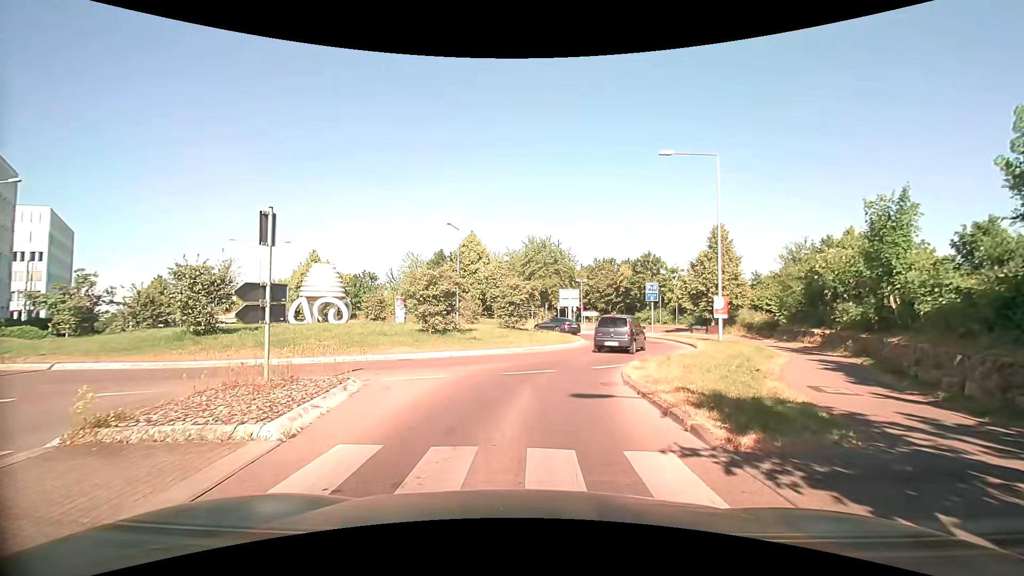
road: tertiary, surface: asphalt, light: Day
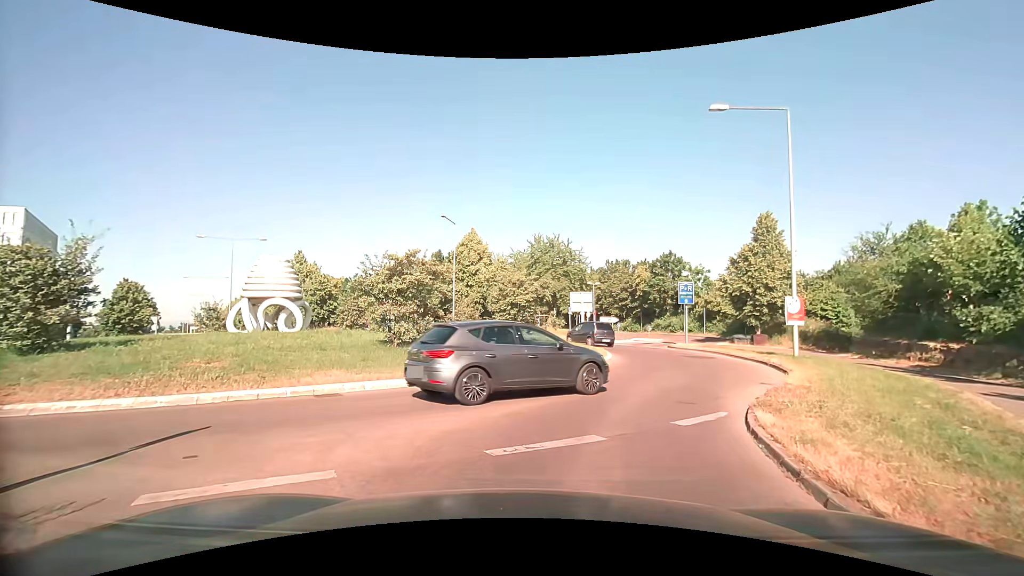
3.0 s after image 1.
(-0.1, +7.4) m; -2°
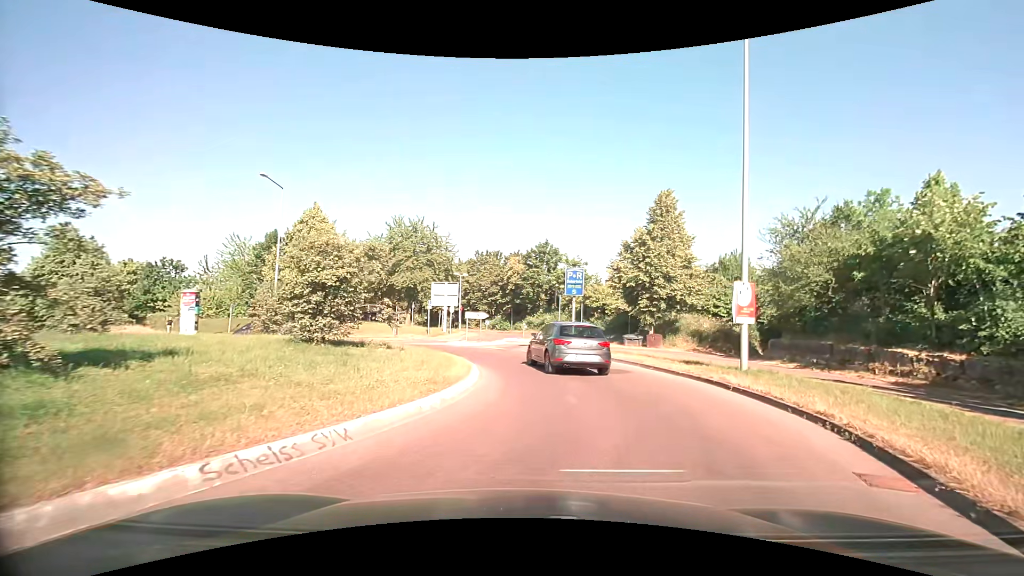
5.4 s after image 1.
(+1.1, +9.3) m; +16°
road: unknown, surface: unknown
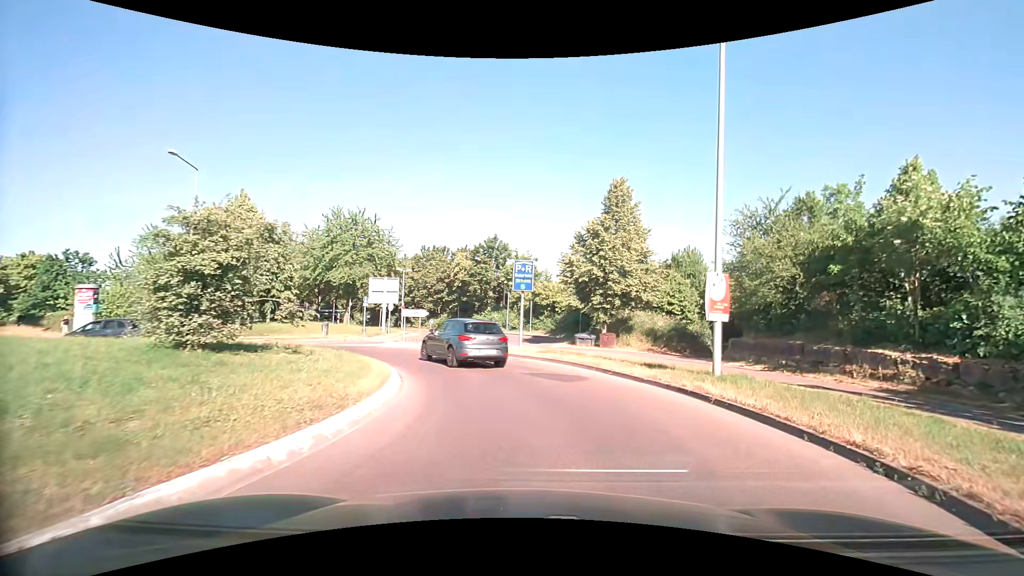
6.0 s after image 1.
(+0.1, +2.7) m; +6°
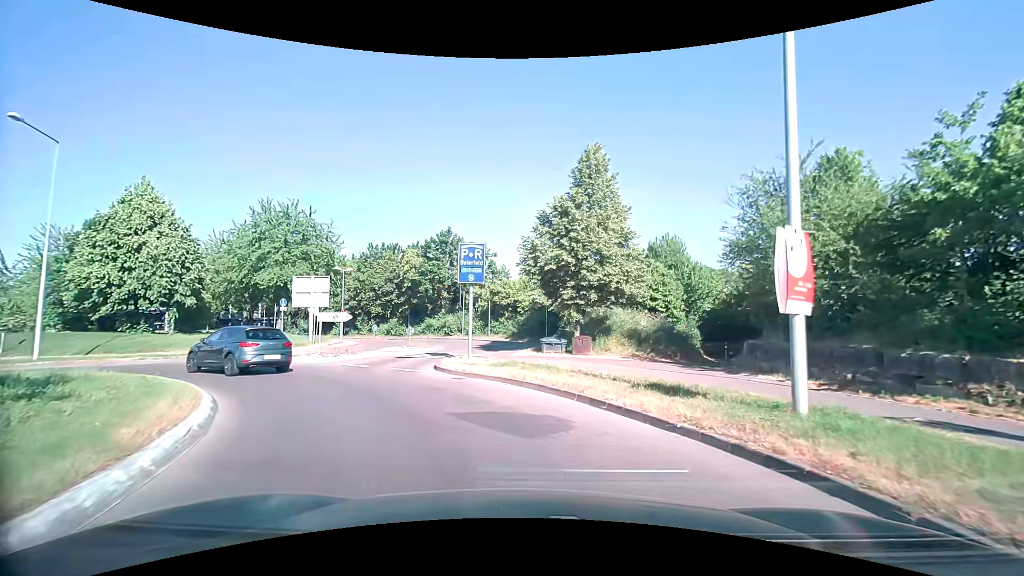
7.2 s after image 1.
(+0.4, +6.0) m; +4°
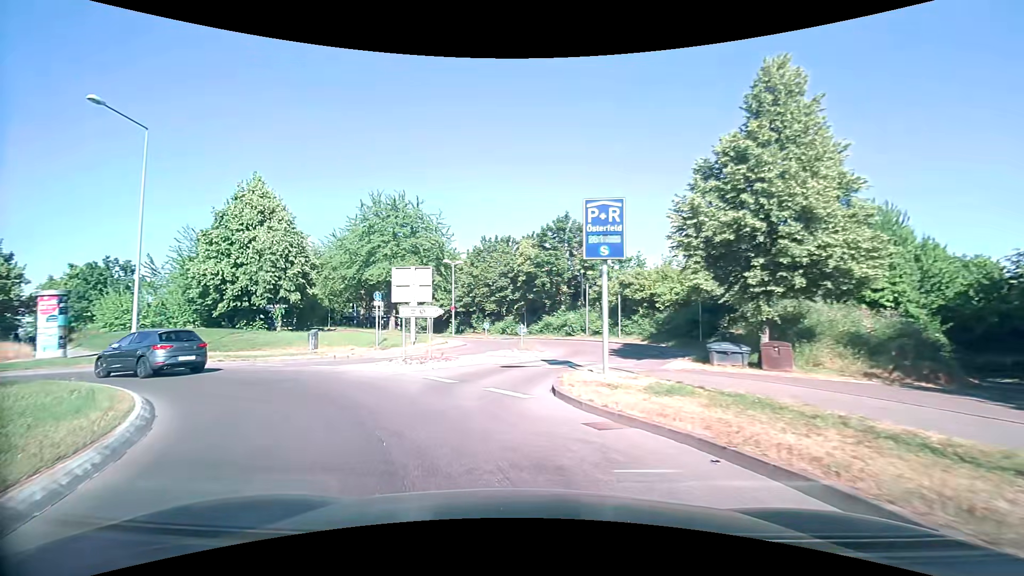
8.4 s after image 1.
(-0.6, +6.1) m; -13°
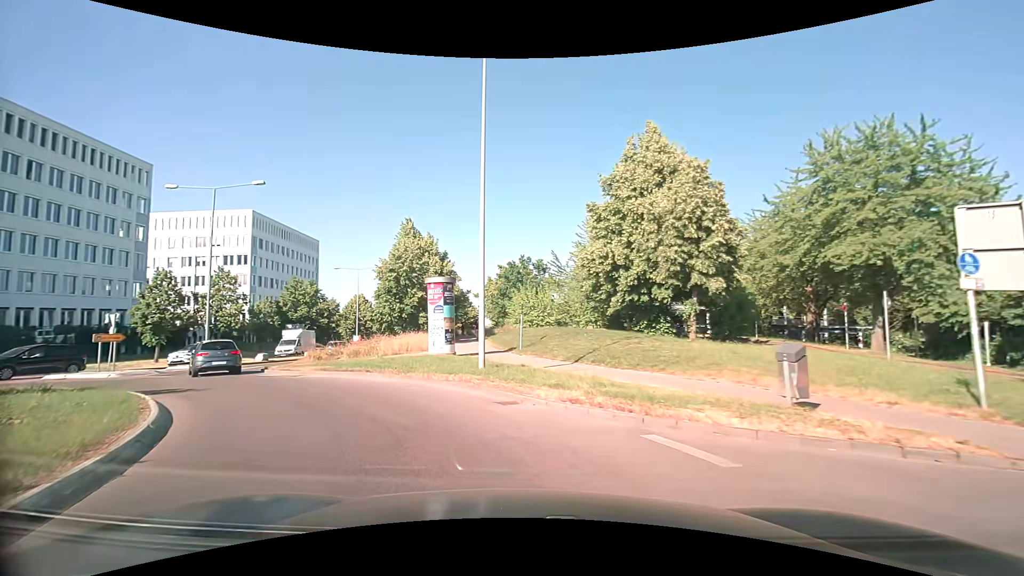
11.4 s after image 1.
(-5.4, +13.2) m; -45°
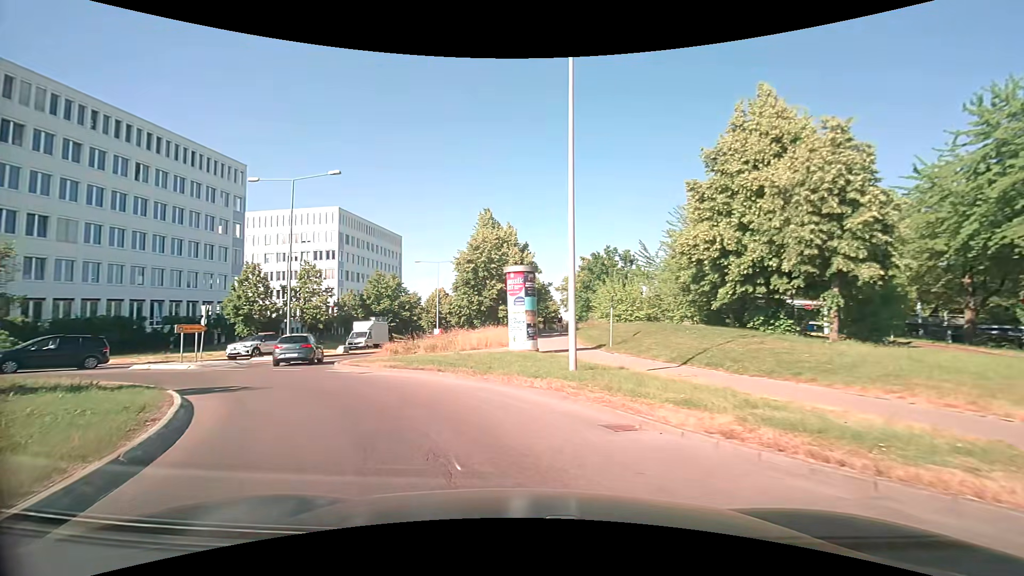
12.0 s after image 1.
(-0.2, +2.7) m; -9°
(-3, +10) (-8, +18) (-11, +27) (-11, +37) (-10, +47) (-9, +57) (-8, +67) (-6, +77) (-5, +87) (-3, +97) m
